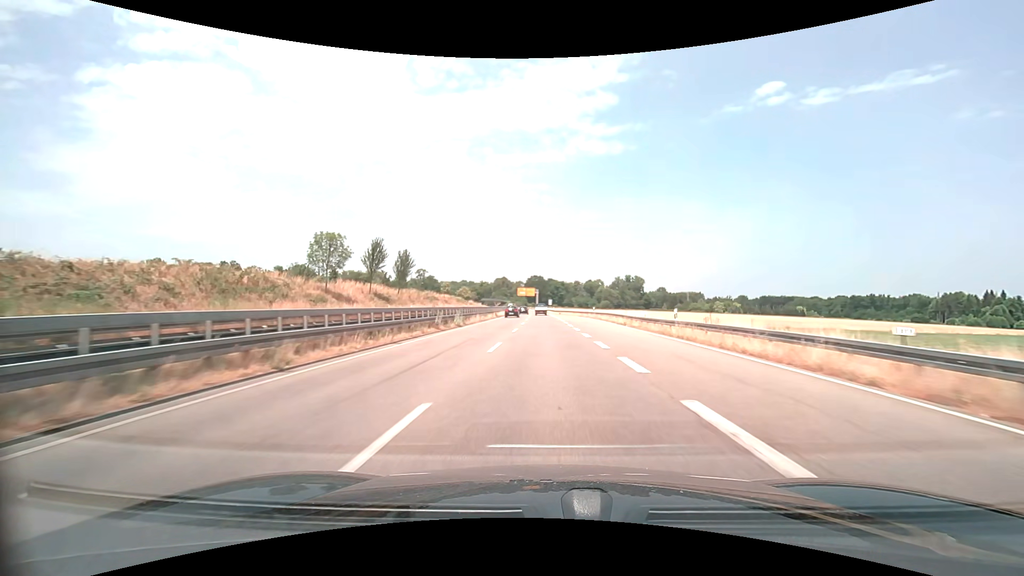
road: trunk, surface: asphalt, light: Day
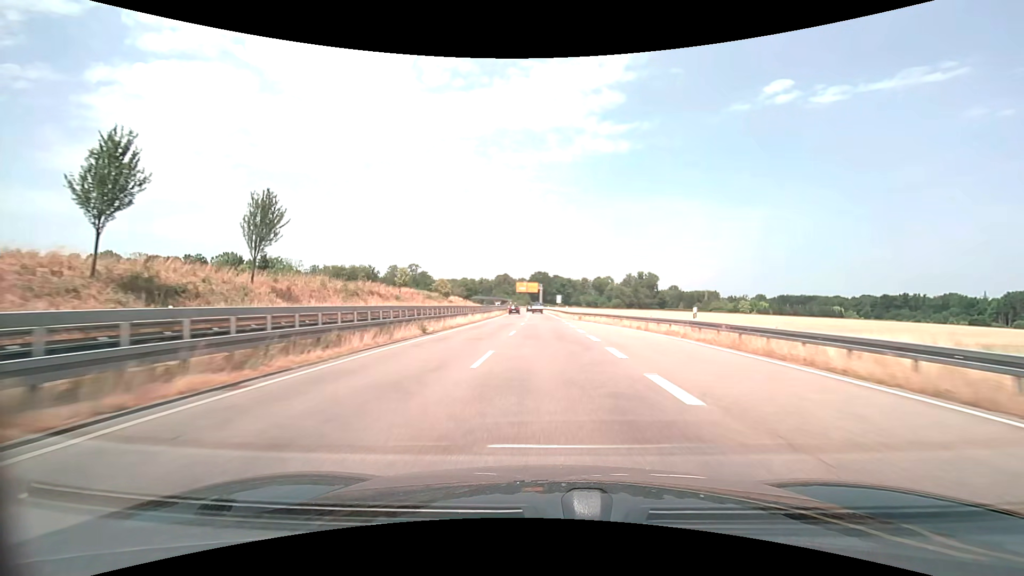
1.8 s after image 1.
(-0.1, +39.7) m; 0°
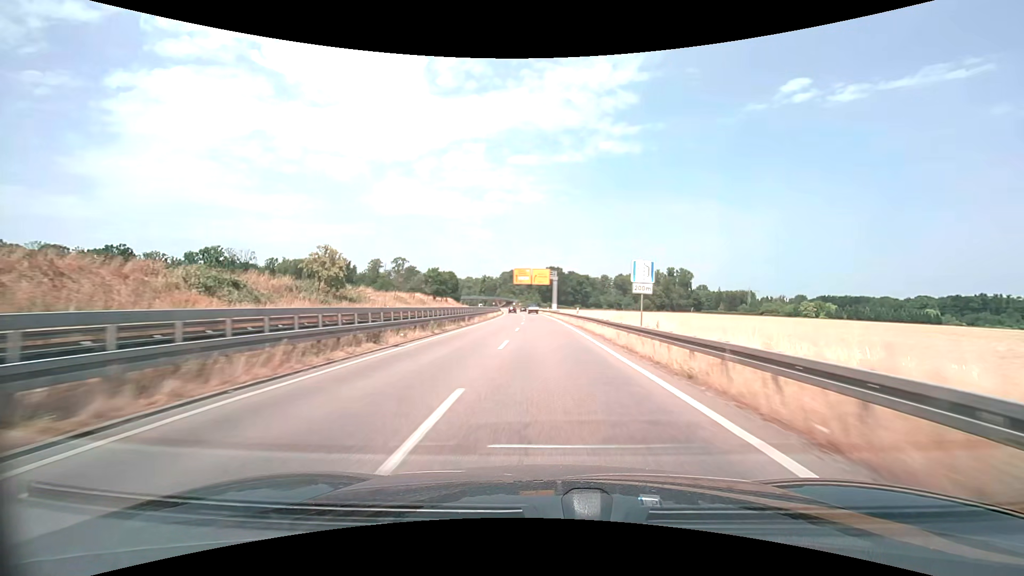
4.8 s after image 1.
(-0.9, +66.2) m; -1°
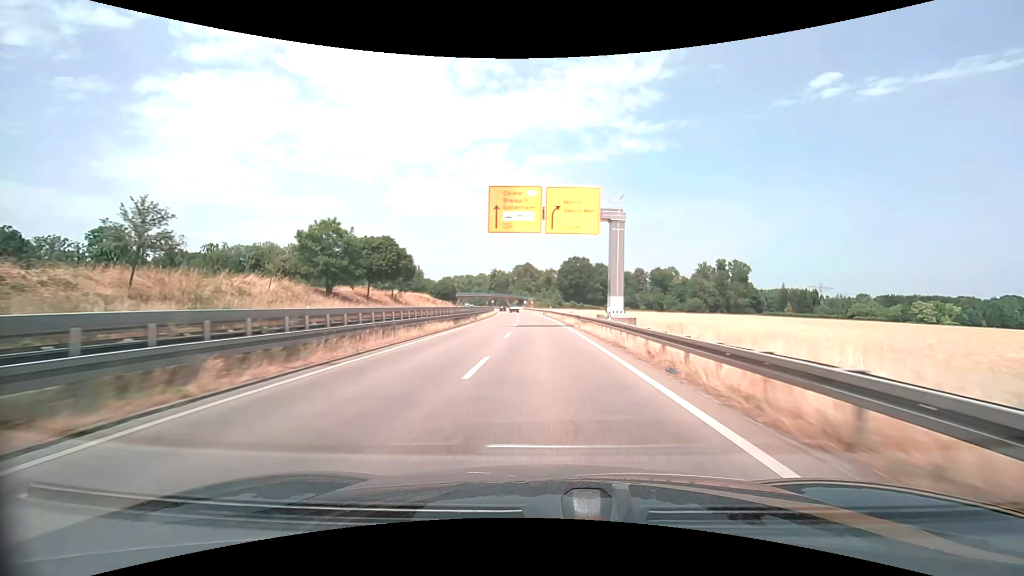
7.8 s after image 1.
(-1.2, +66.2) m; -2°
(0, +10) (0, +20) (0, +30) (-1, +40) (-1, +50) (-2, +60) (-2, +70) (-3, +80) (-4, +90) (-4, +100) m
